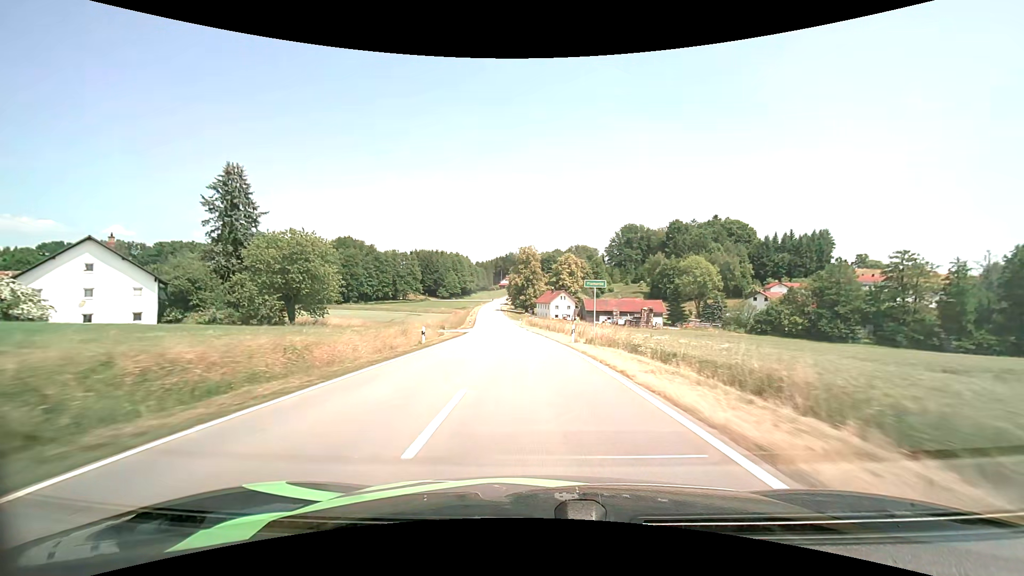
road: tertiary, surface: asphalt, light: Day
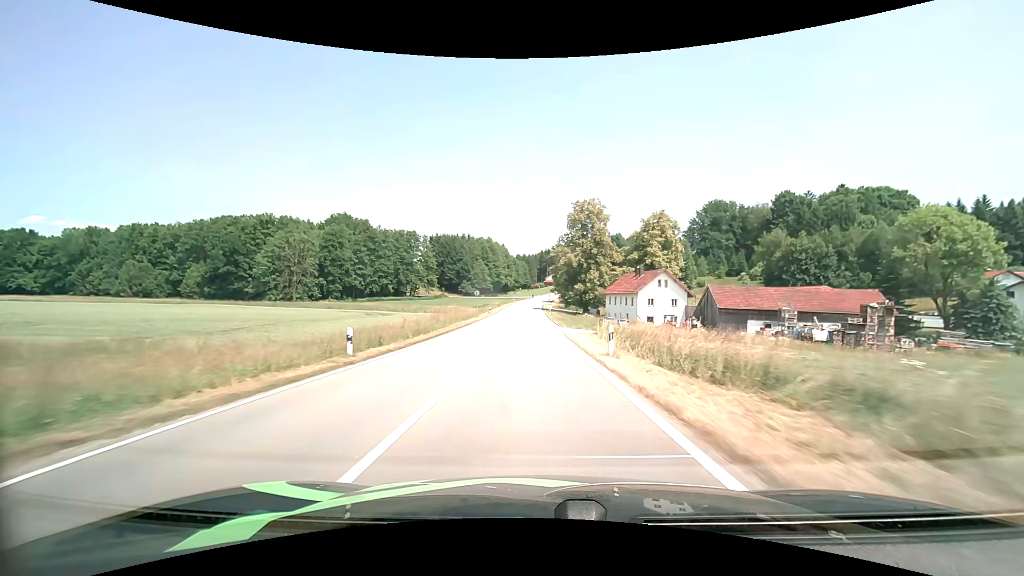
(-3.4, +62.7) m; -6°
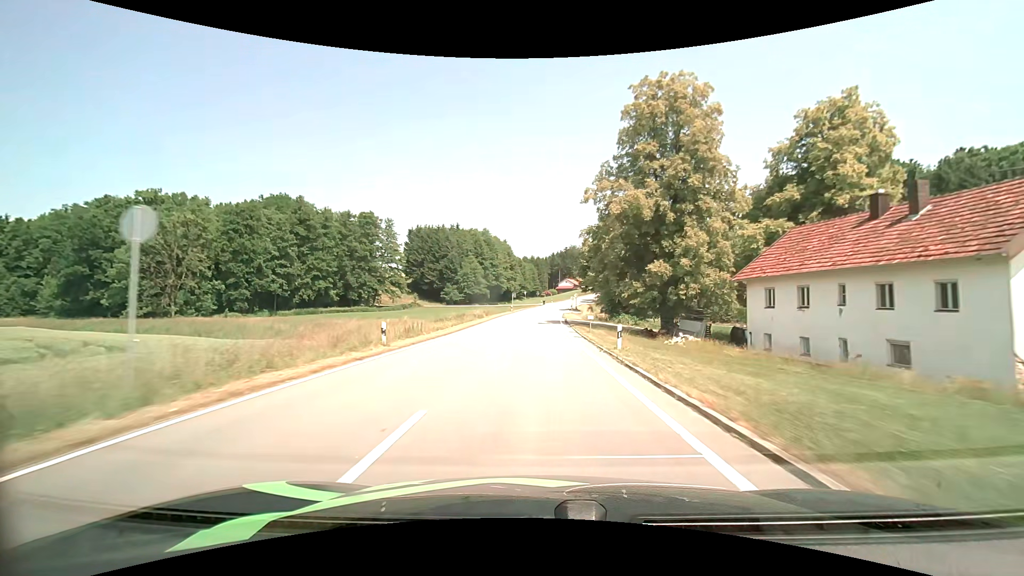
(-0.7, +50.1) m; -1°
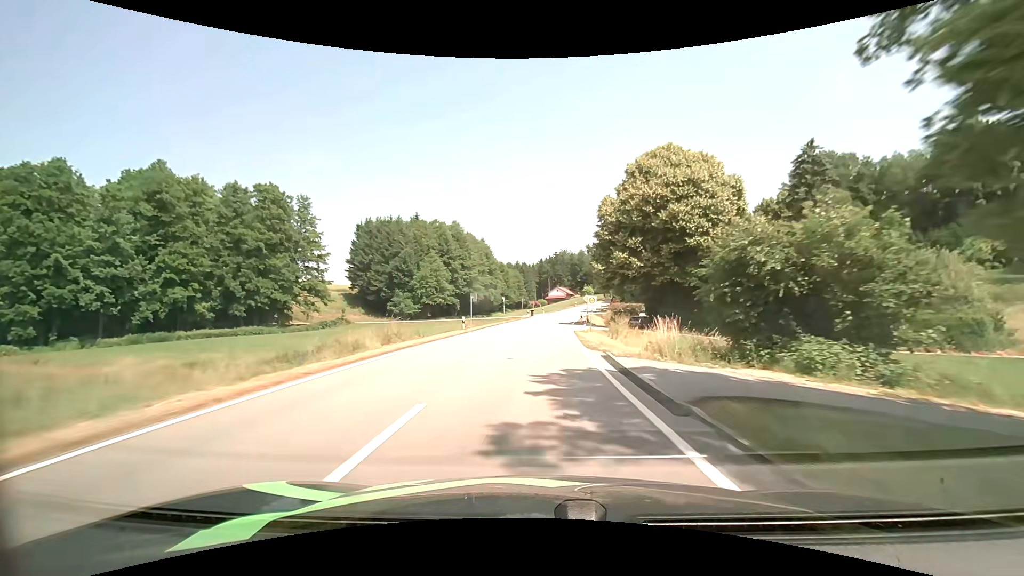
(+0.3, +36.5) m; +1°
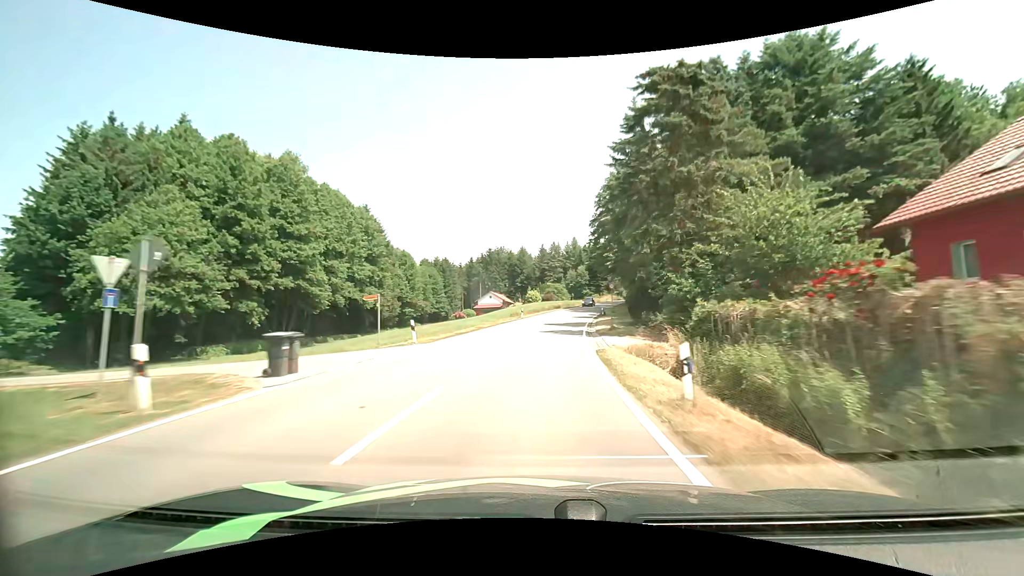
(+3.0, +60.3) m; +6°
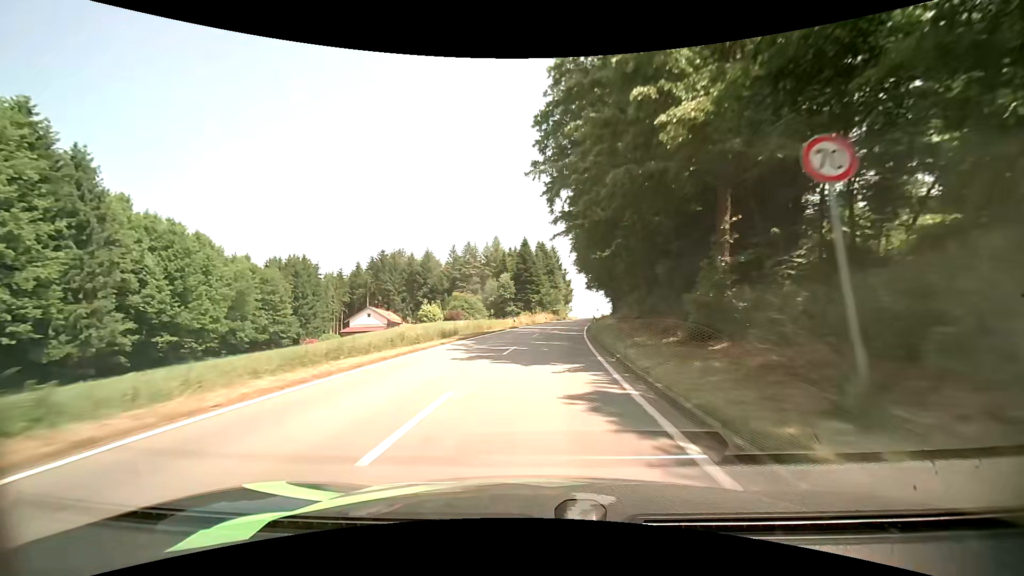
(+3.9, +49.4) m; +9°
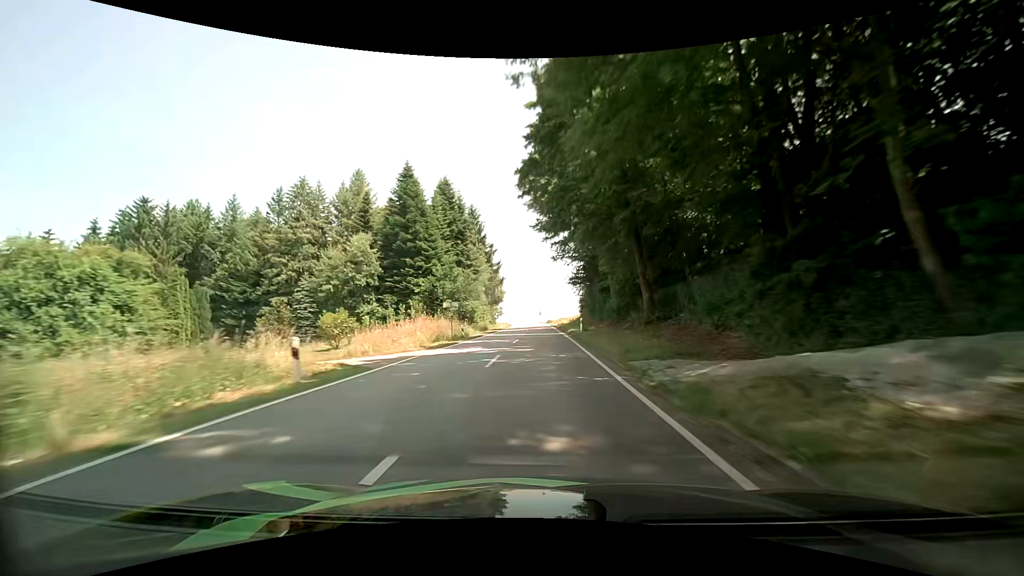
(+5.1, +65.3) m; +8°
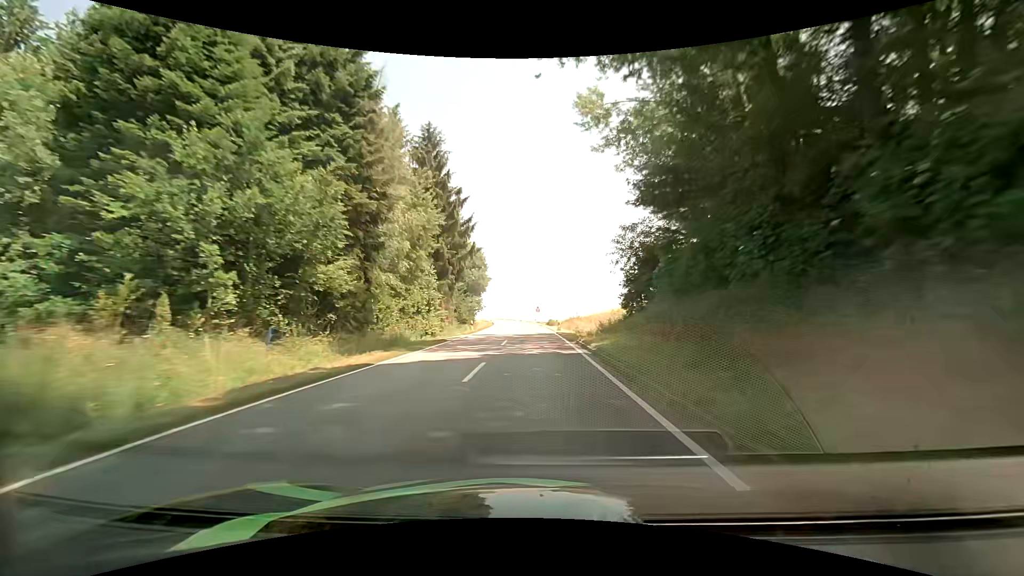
(+0.3, +40.1) m; 0°
(0, +10) (0, +20) (0, +30) (0, +40) (-1, +50) (-1, +60) (-2, +70) (-2, +80) (-3, +90) (-4, +100) m
